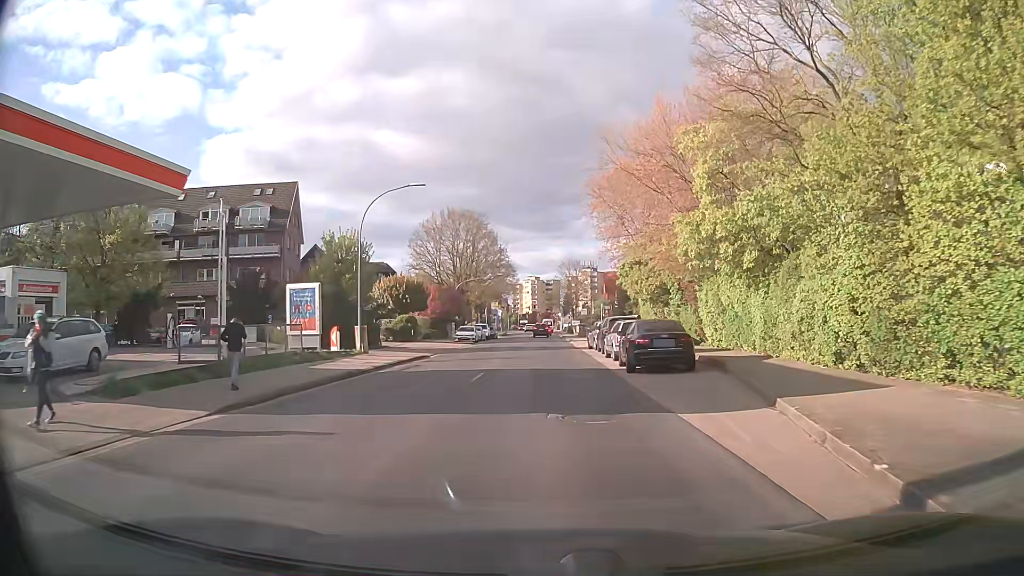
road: secondary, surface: asphalt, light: Day
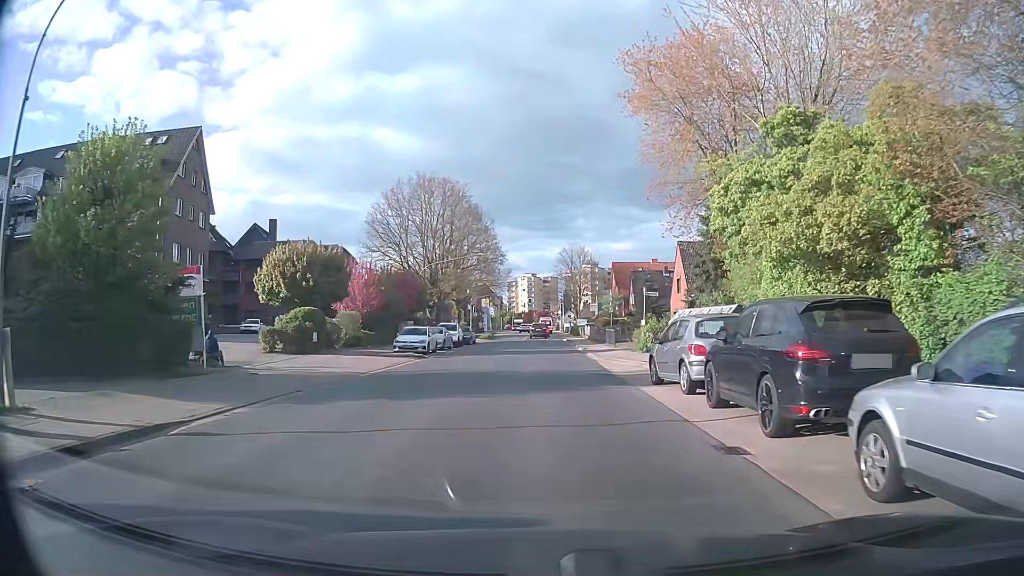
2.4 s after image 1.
(0.0, +22.7) m; 0°
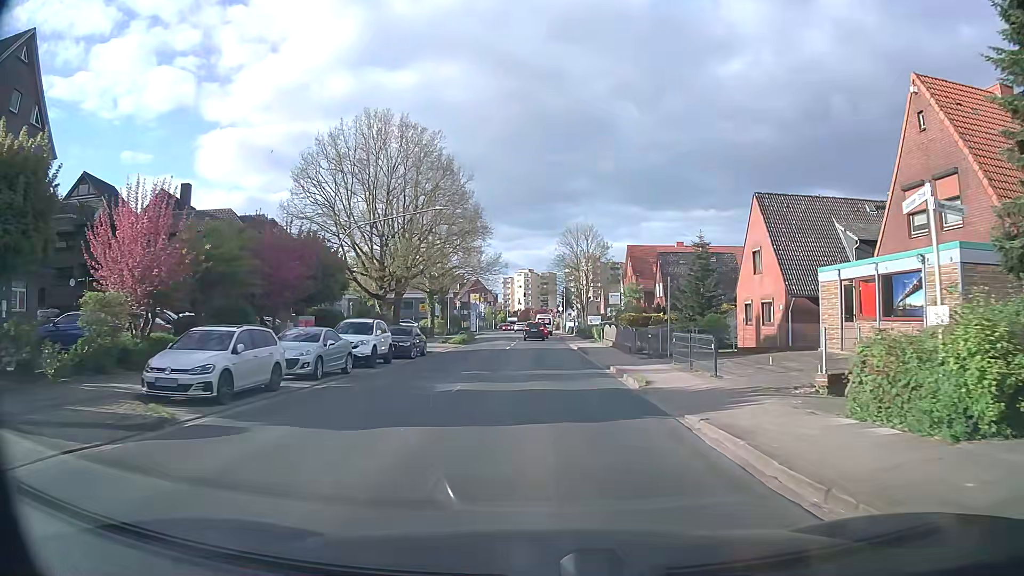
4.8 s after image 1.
(+0.1, +22.6) m; 0°
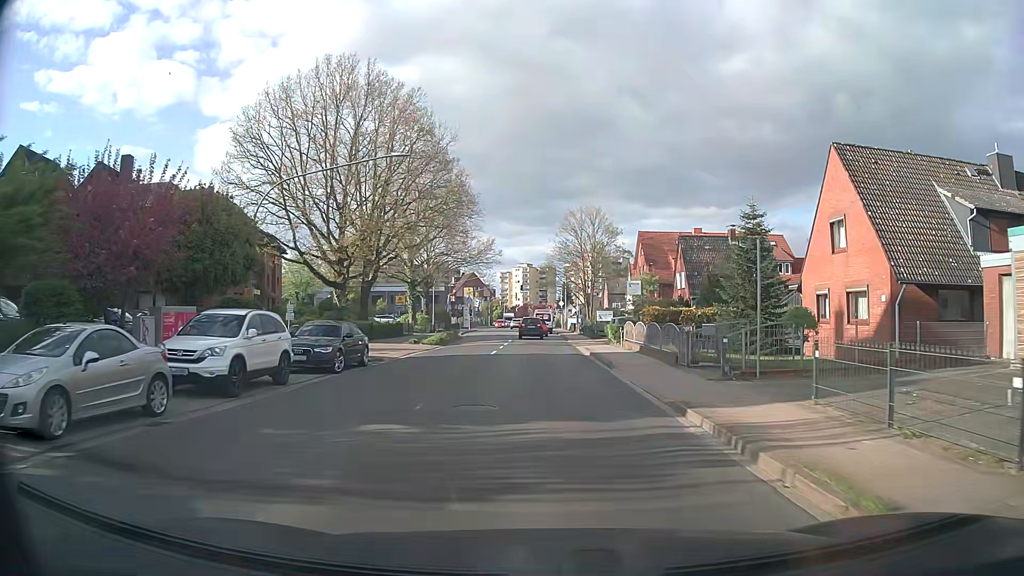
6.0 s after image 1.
(0.0, +10.8) m; 0°
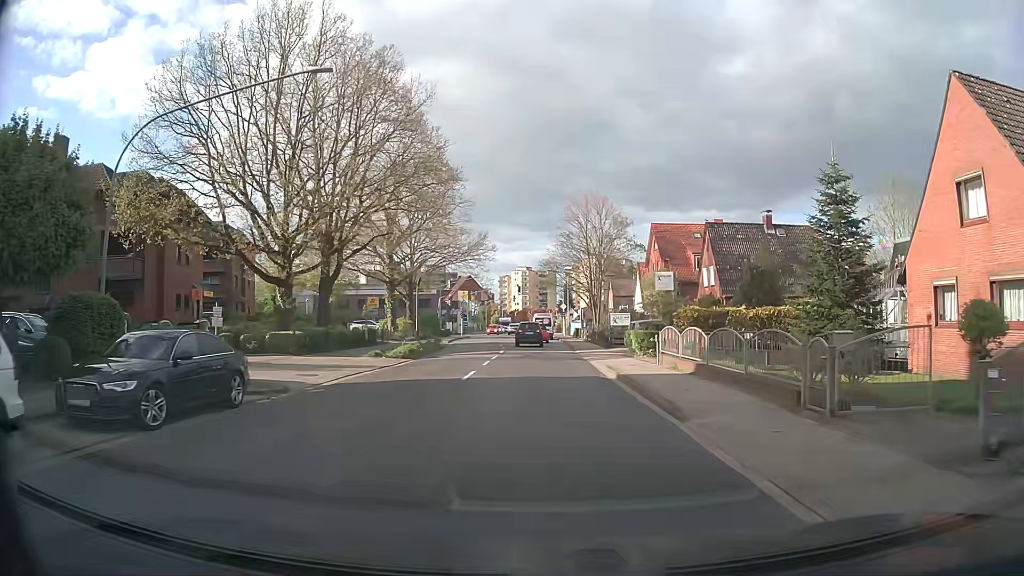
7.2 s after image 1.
(0.0, +9.5) m; 0°
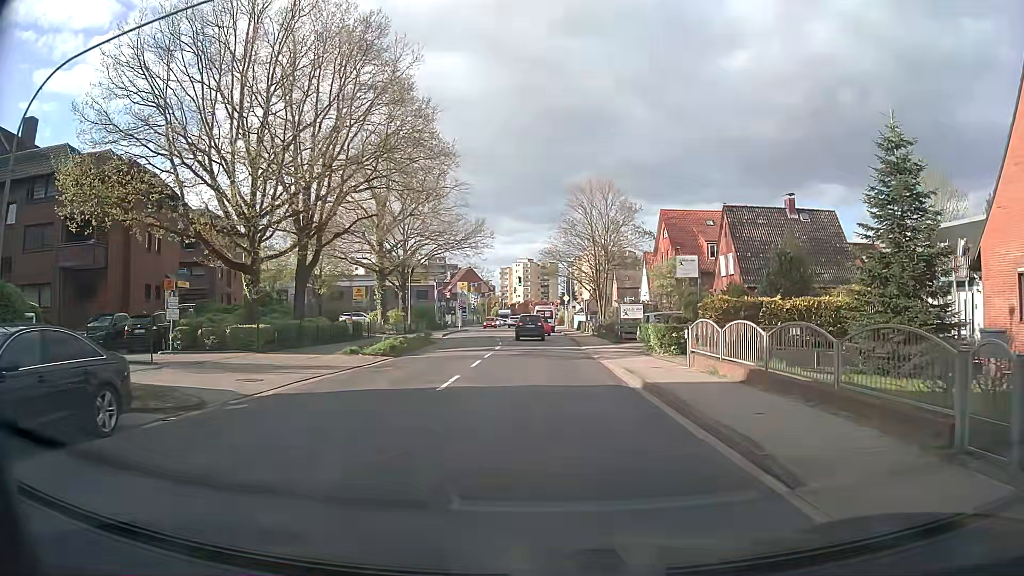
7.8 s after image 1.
(0.0, +4.2) m; 0°
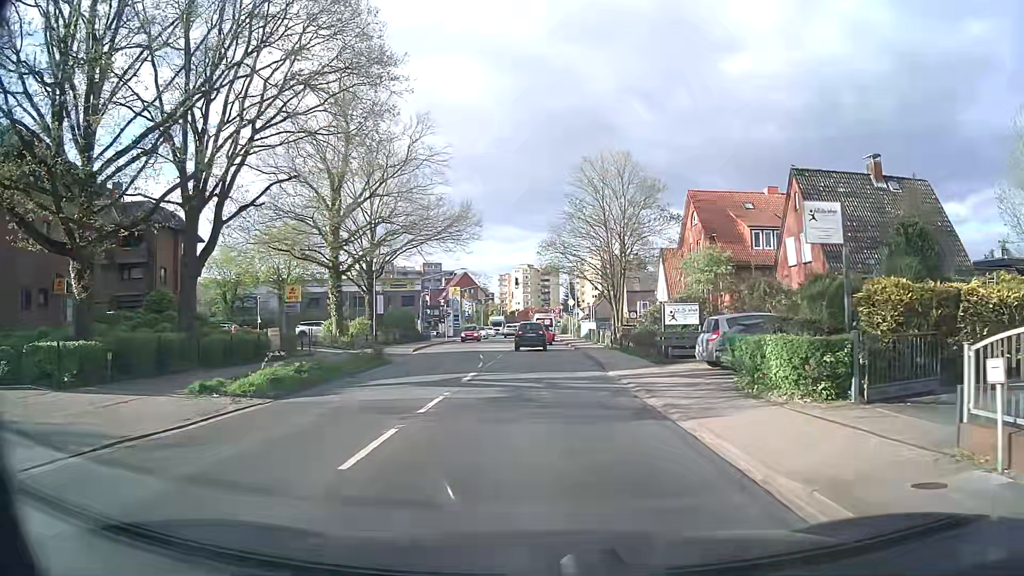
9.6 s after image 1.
(0.0, +12.5) m; 0°
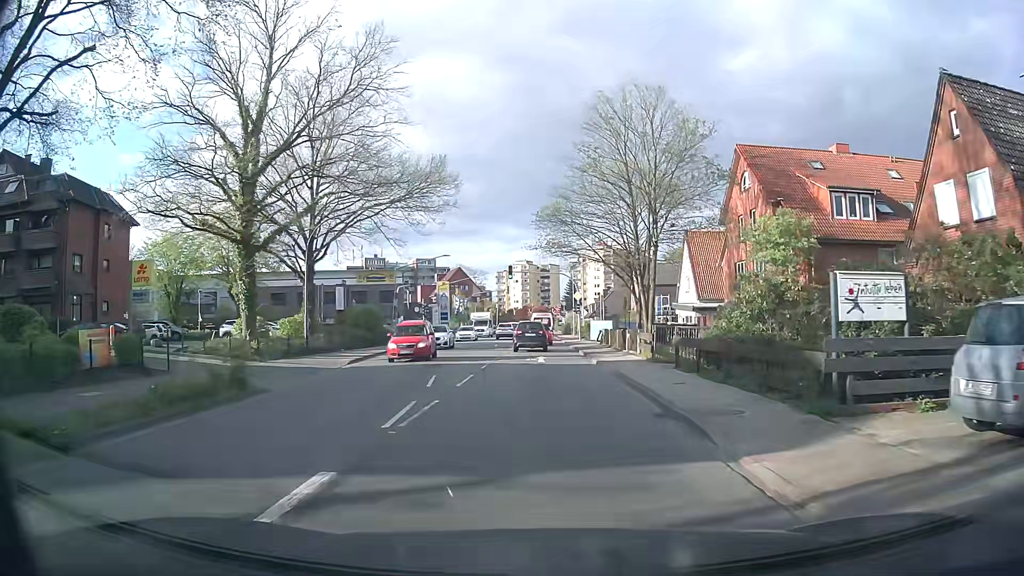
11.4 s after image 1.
(0.0, +13.7) m; 0°
(0, +10) (0, +20) (0, +30) (0, +40) (0, +50) (0, +60) (0, +70) (0, +80) (0, +90) (0, +100) m
